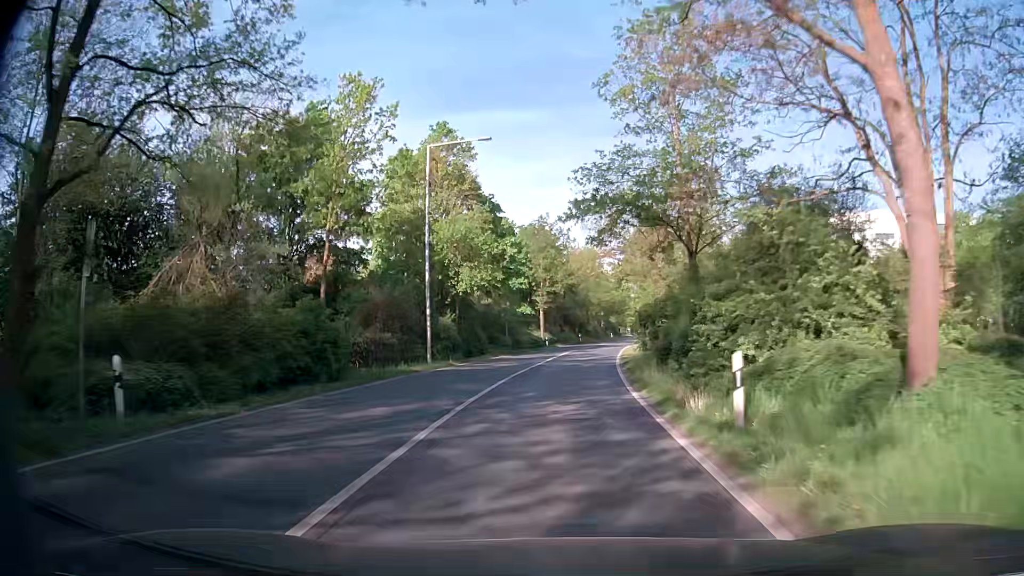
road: secondary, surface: asphalt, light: Day
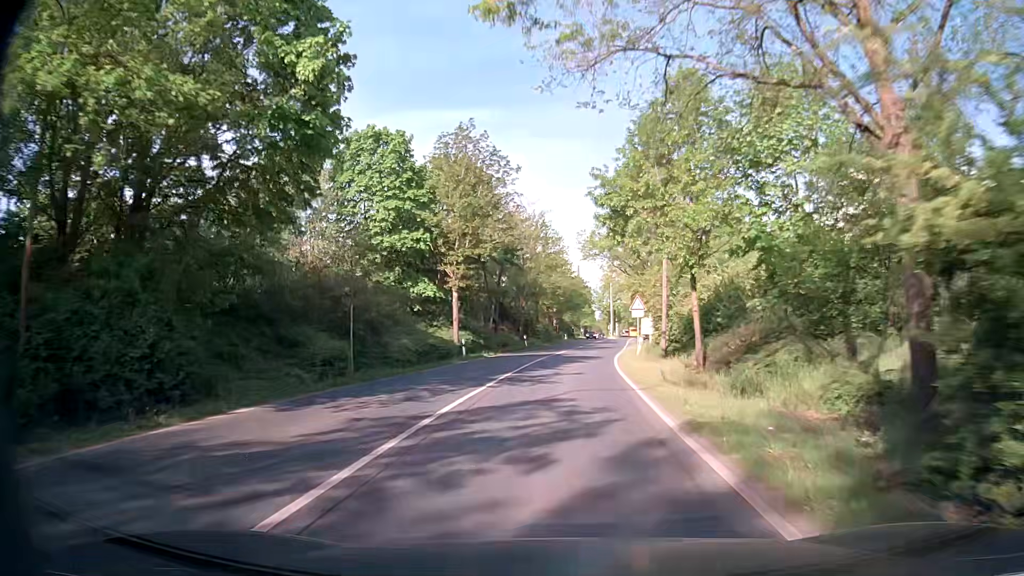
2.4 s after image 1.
(+1.3, +30.3) m; +5°
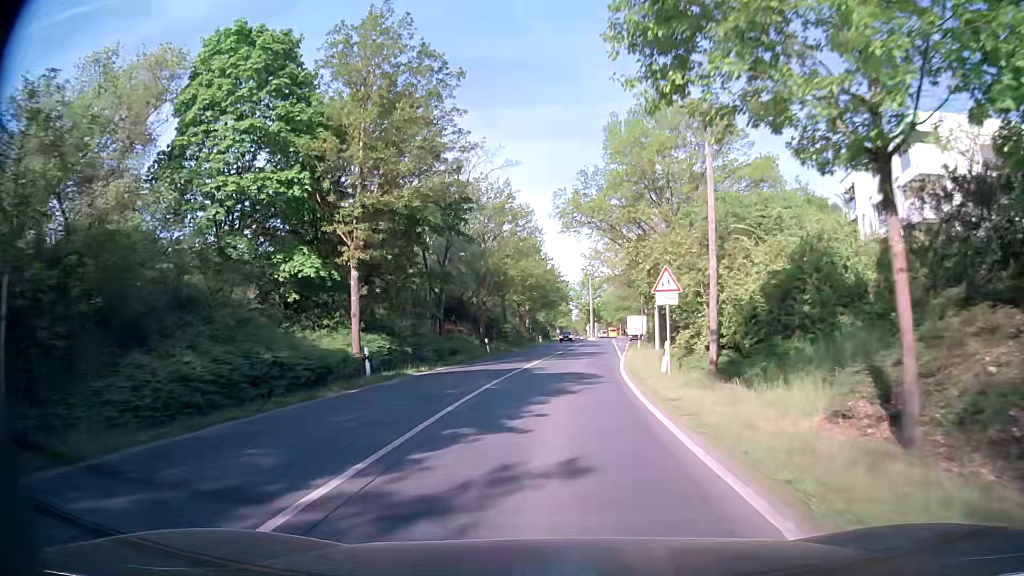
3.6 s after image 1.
(+0.3, +15.2) m; +1°
(0, +10) (+1, +20) (+1, +30) (+2, +40) (+3, +50) (+4, +60) (+5, +70) (+6, +80) (+7, +90) (+8, +100) m
